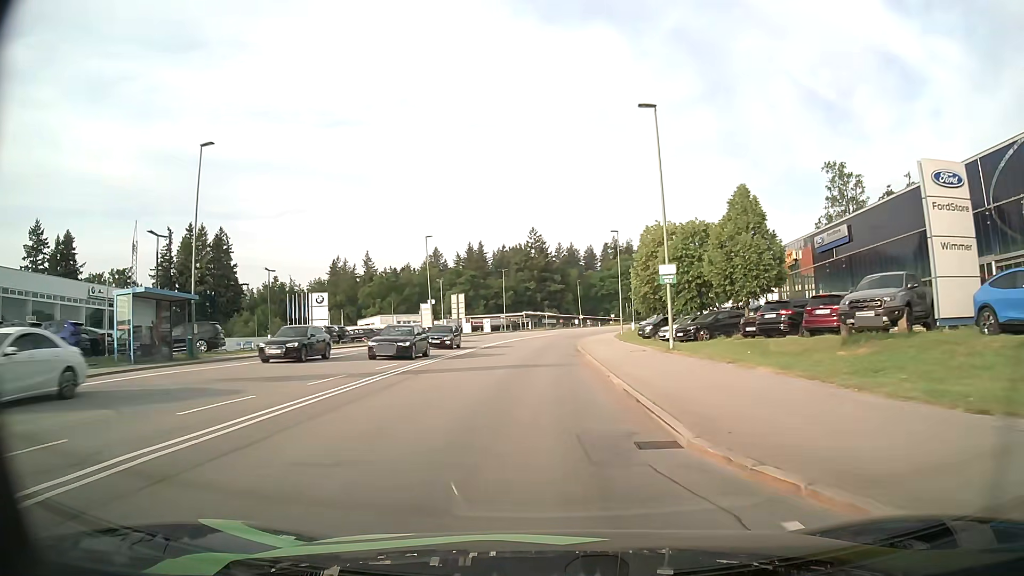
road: secondary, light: Day
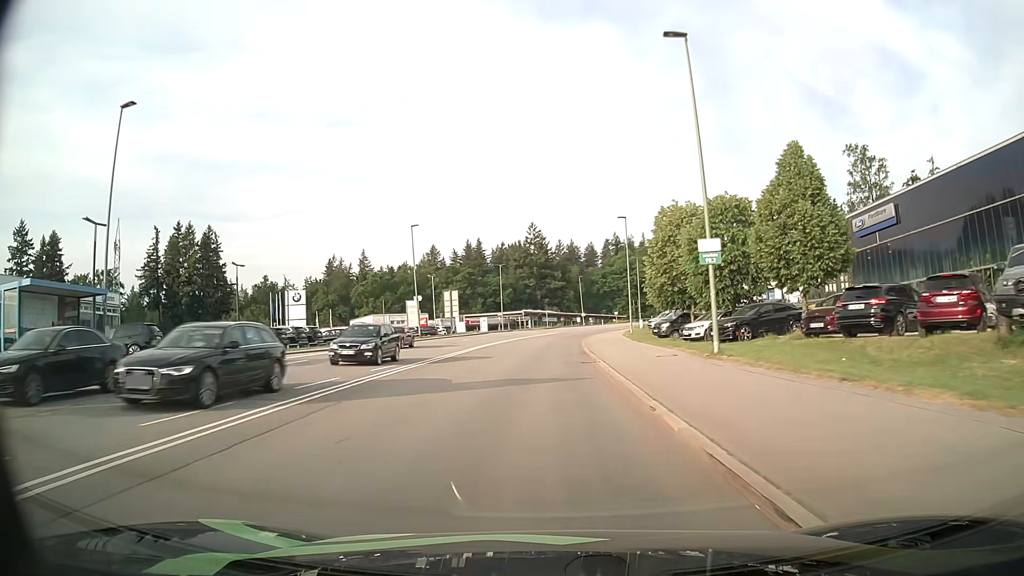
(0.0, +7.3) m; 0°
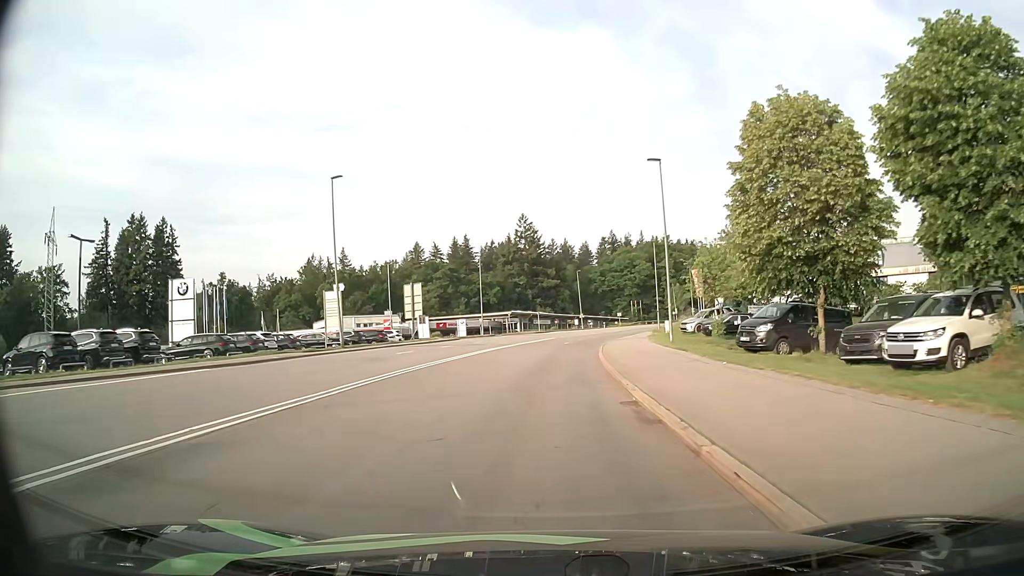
(0.0, +22.1) m; +1°
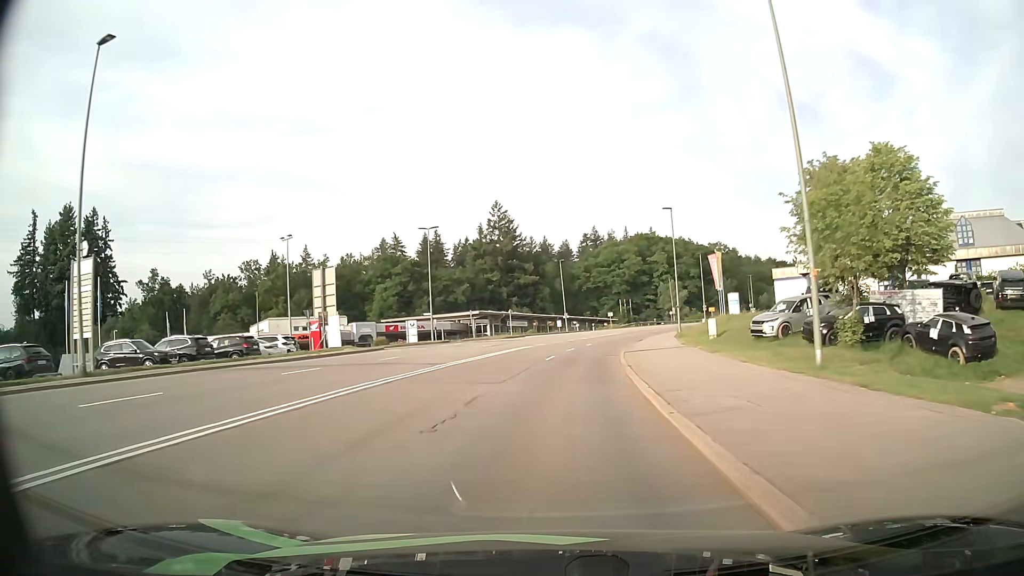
(+0.2, +22.9) m; +1°
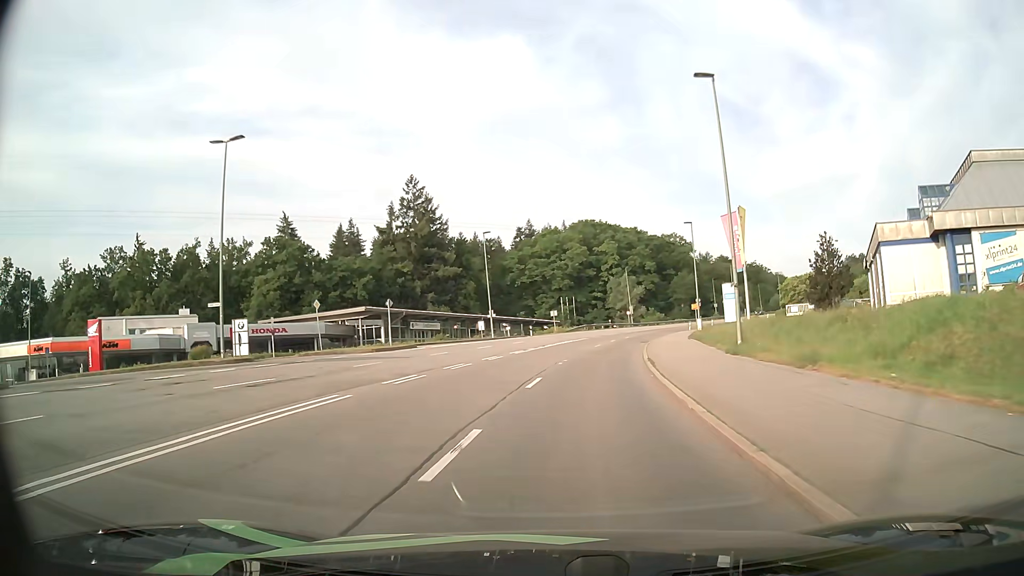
(+1.4, +30.7) m; +6°
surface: asphalt
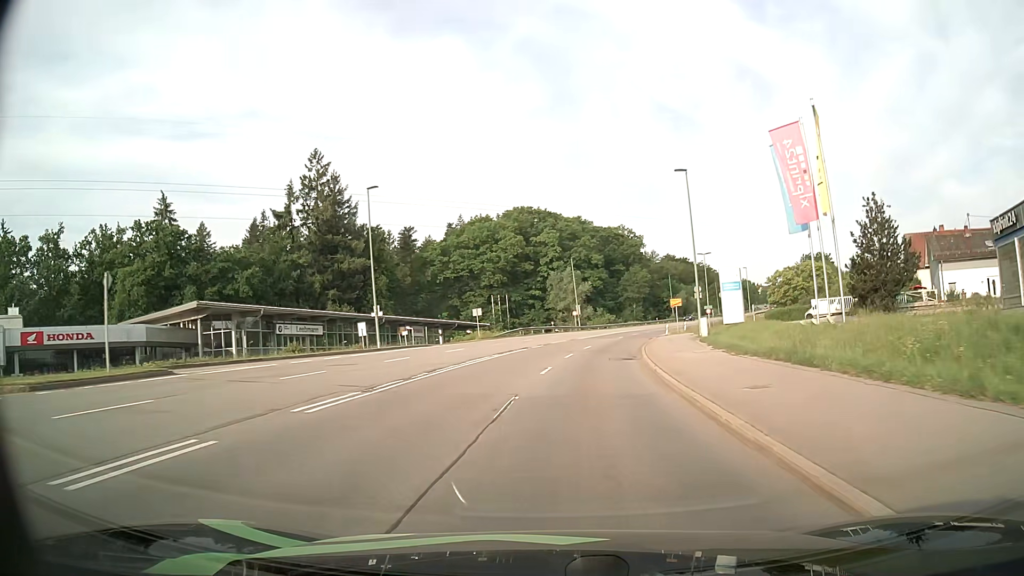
(+1.0, +22.9) m; +5°
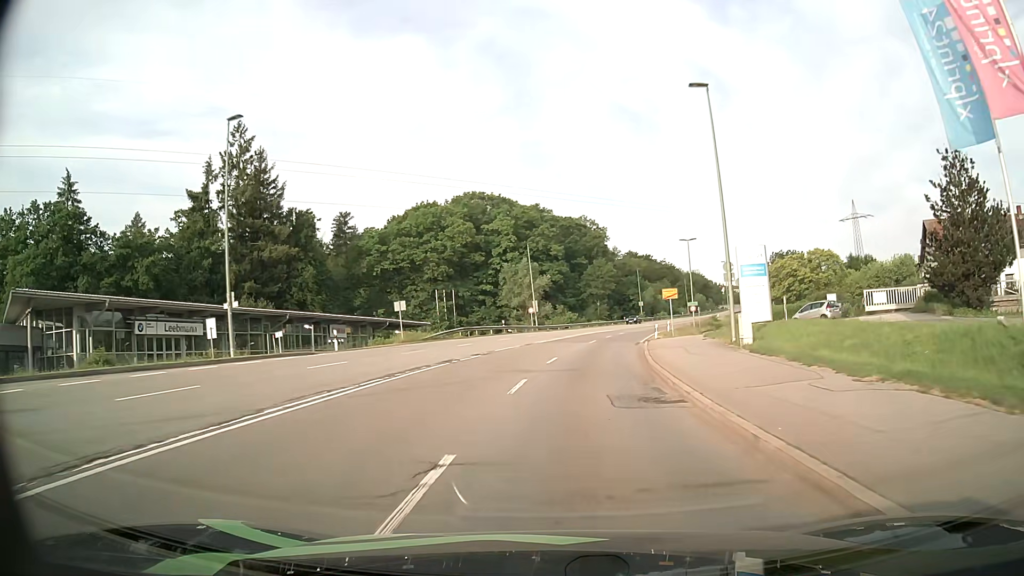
(+0.5, +15.3) m; +4°
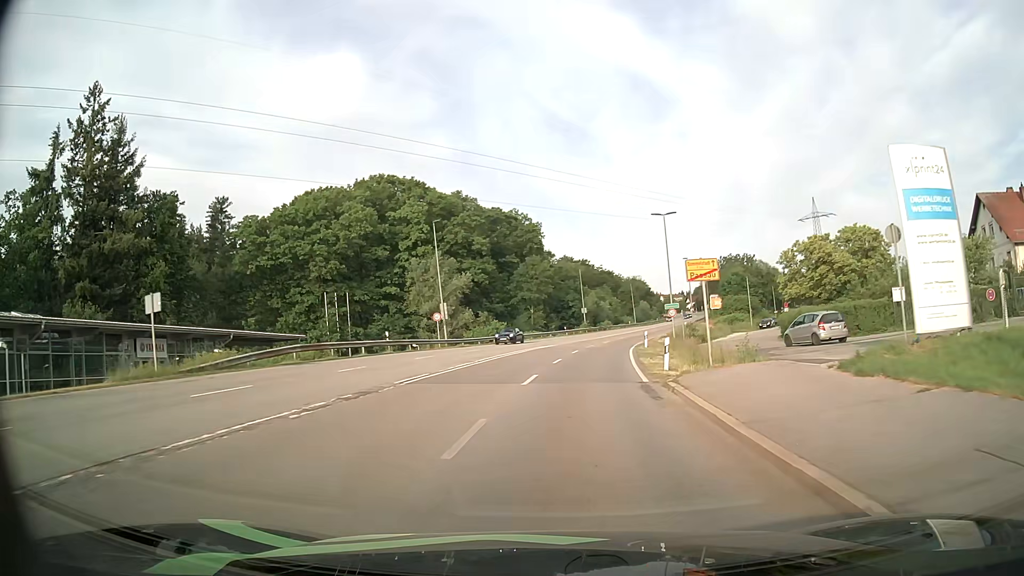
(+1.2, +23.0) m; +6°
(0, +10) (+1, +20) (+2, +30) (+3, +40) (+5, +50) (+7, +59) (+9, +69) (+12, +79) (+15, +88) (+18, +98) m
